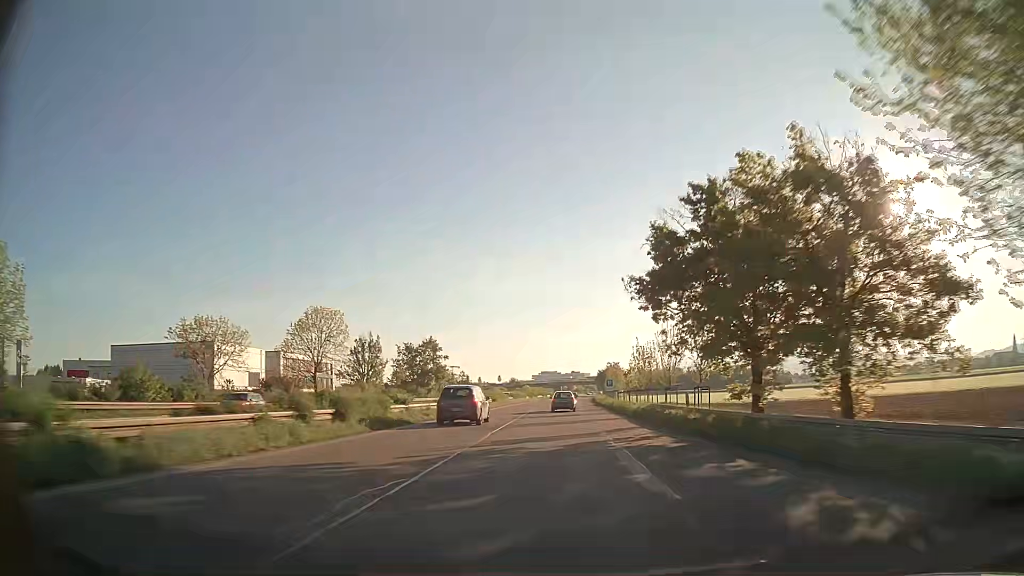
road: trunk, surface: asphalt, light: Day
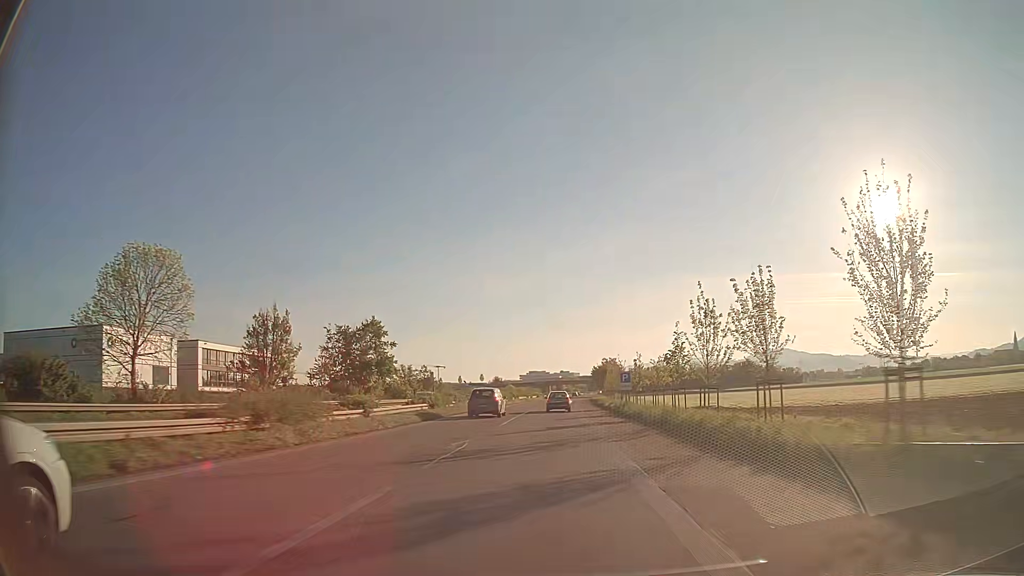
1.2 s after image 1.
(+0.3, +29.8) m; +1°
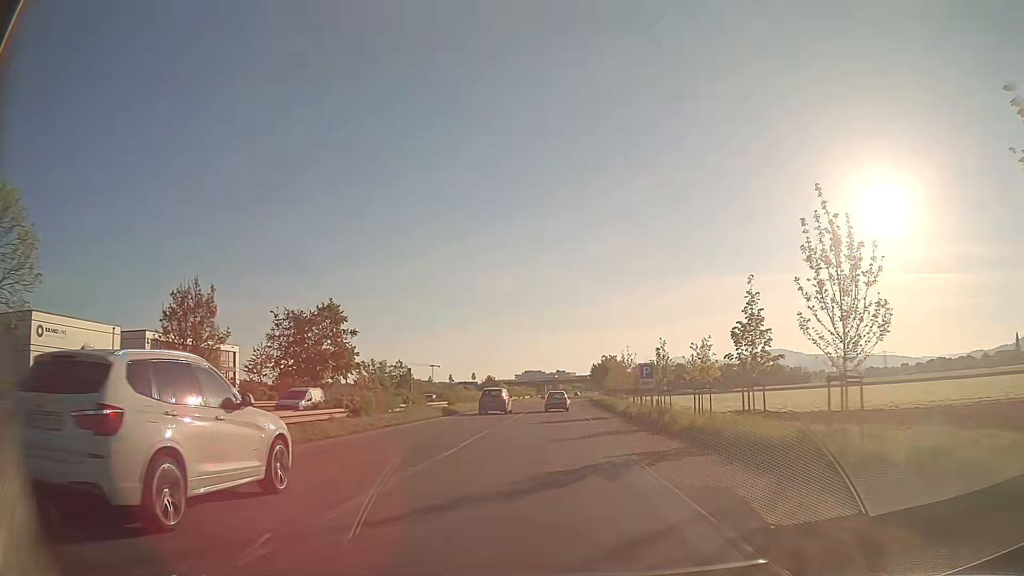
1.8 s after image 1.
(0.0, +14.9) m; 0°
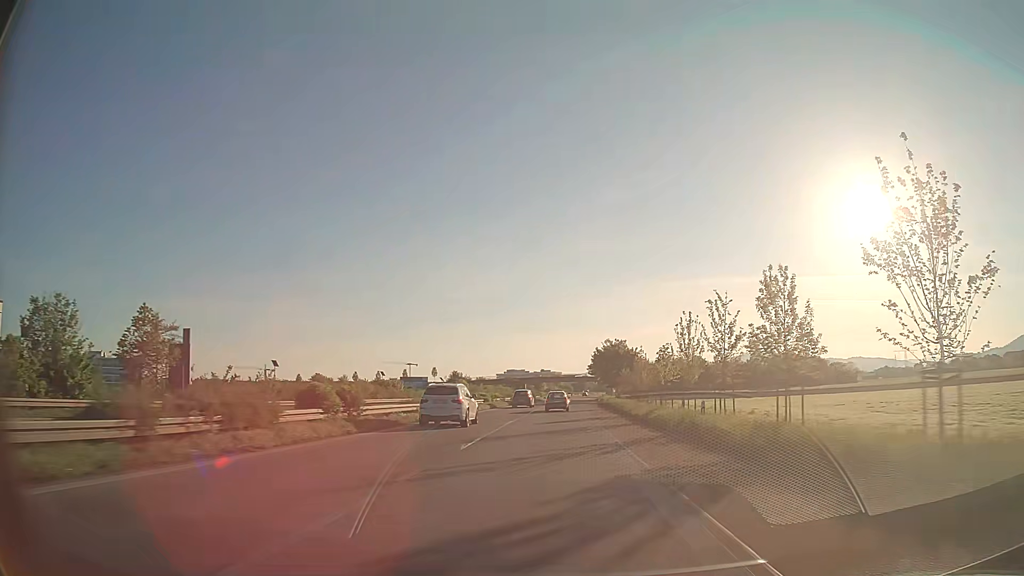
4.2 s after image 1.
(+0.7, +59.1) m; +1°
